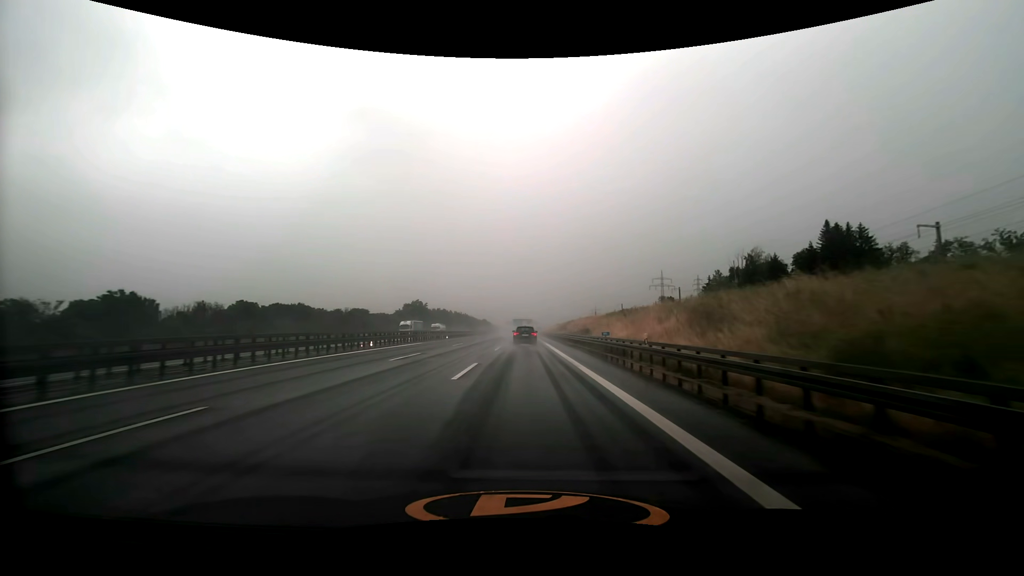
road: motorway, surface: asphalt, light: Day
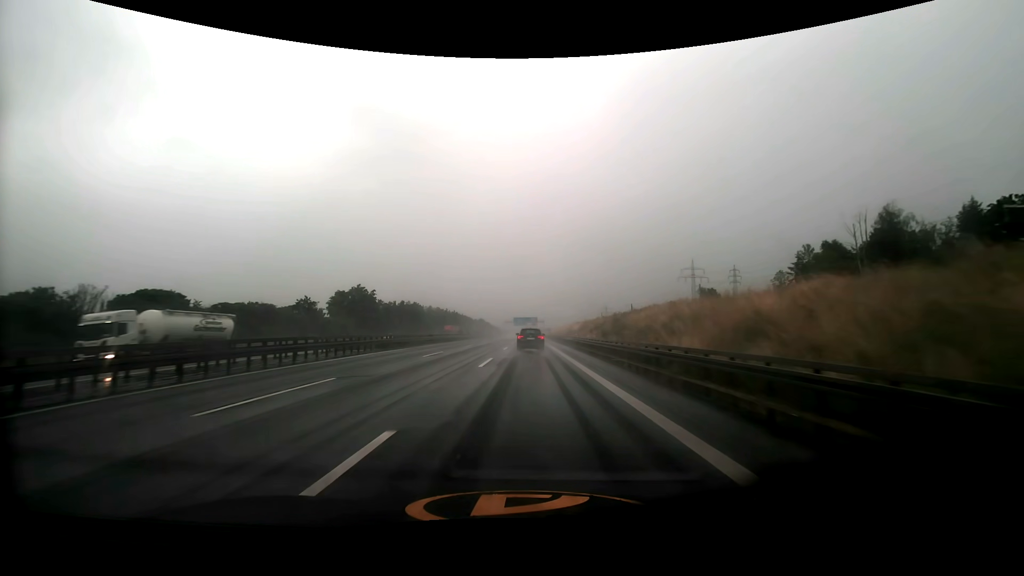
(-0.2, +66.5) m; 0°
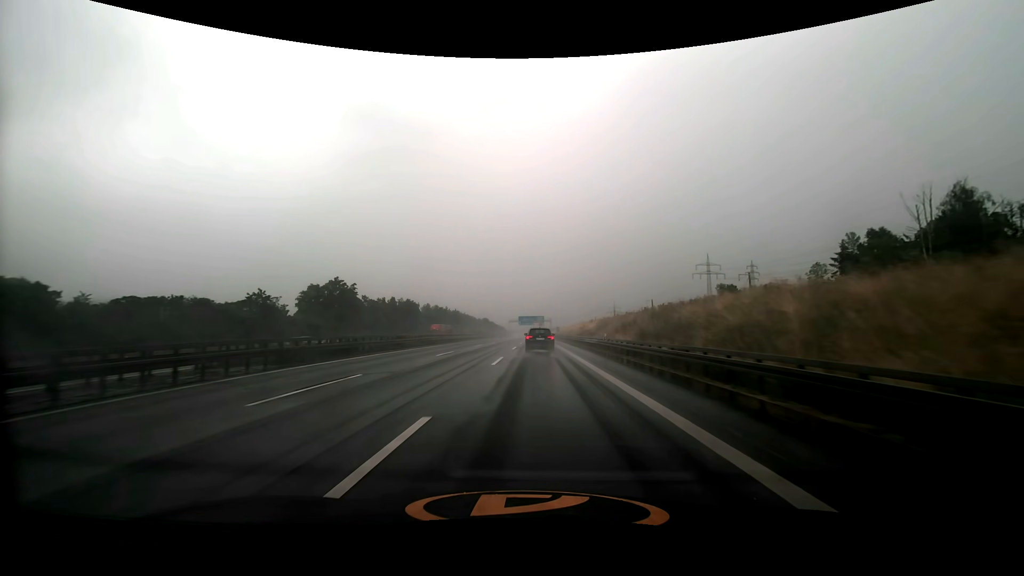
(-0.1, +17.0) m; -1°
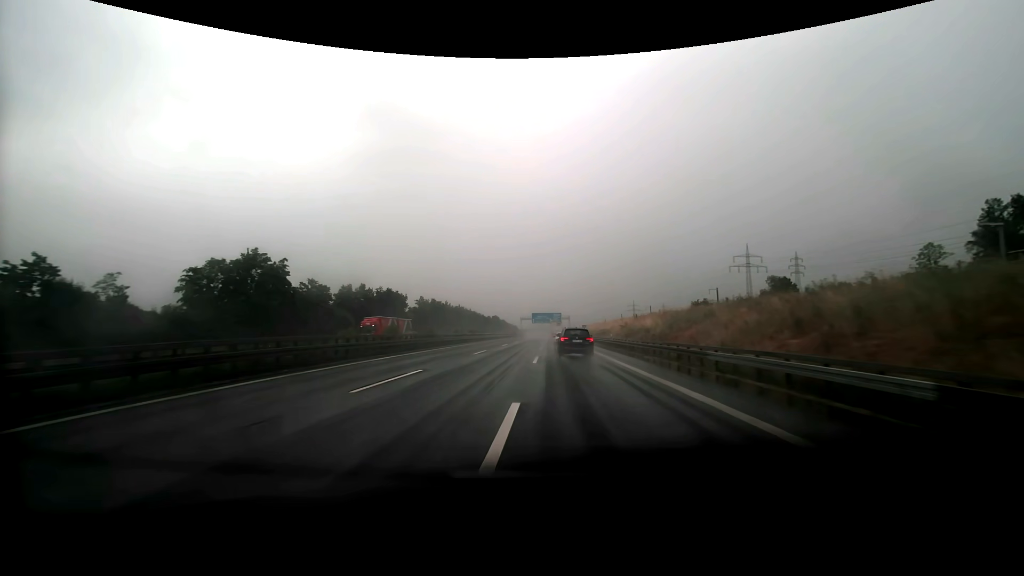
(-0.5, +34.5) m; -2°
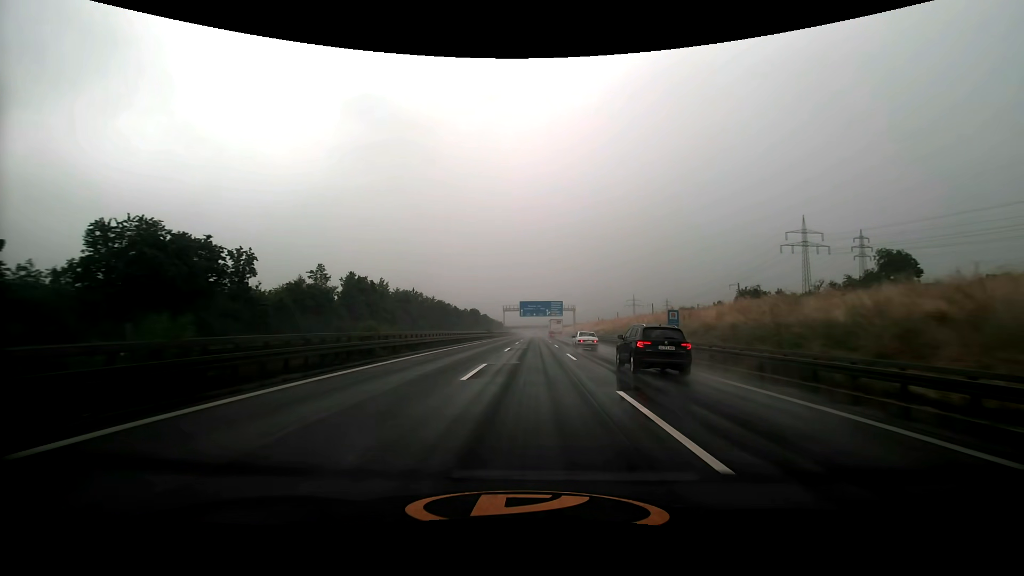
(+0.6, +70.1) m; +1°
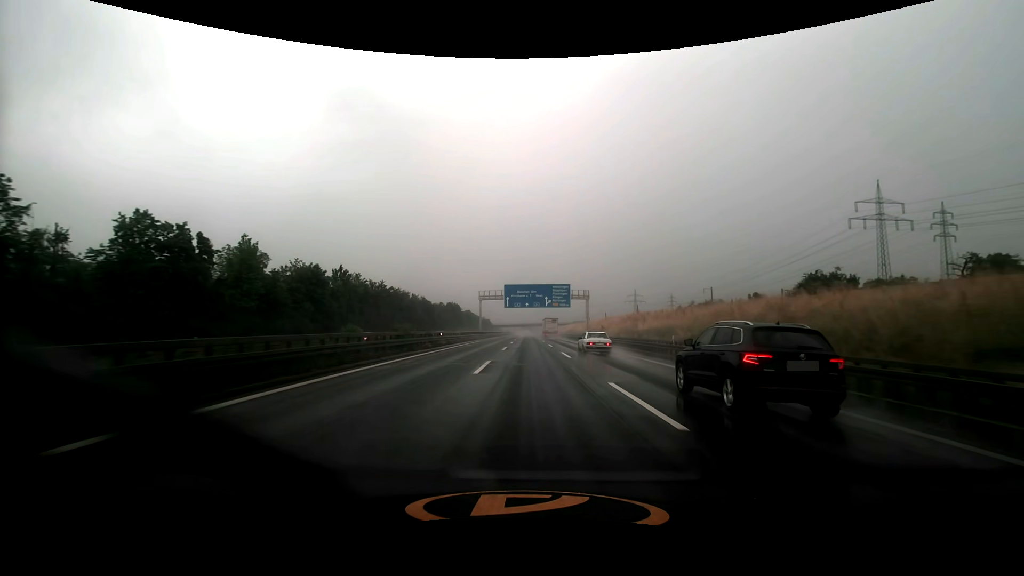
(+0.7, +52.0) m; +1°
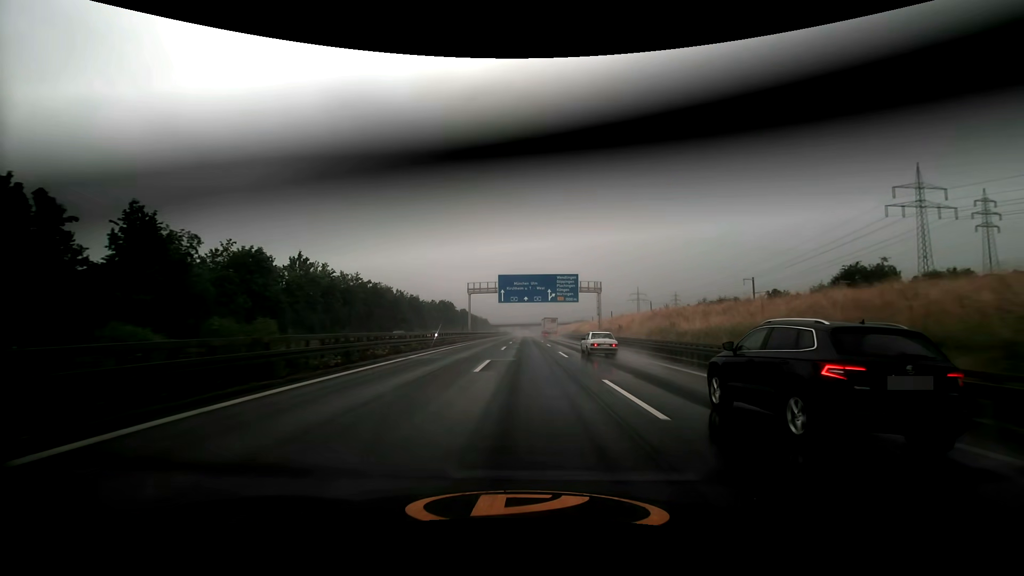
(0.0, +17.3) m; 0°
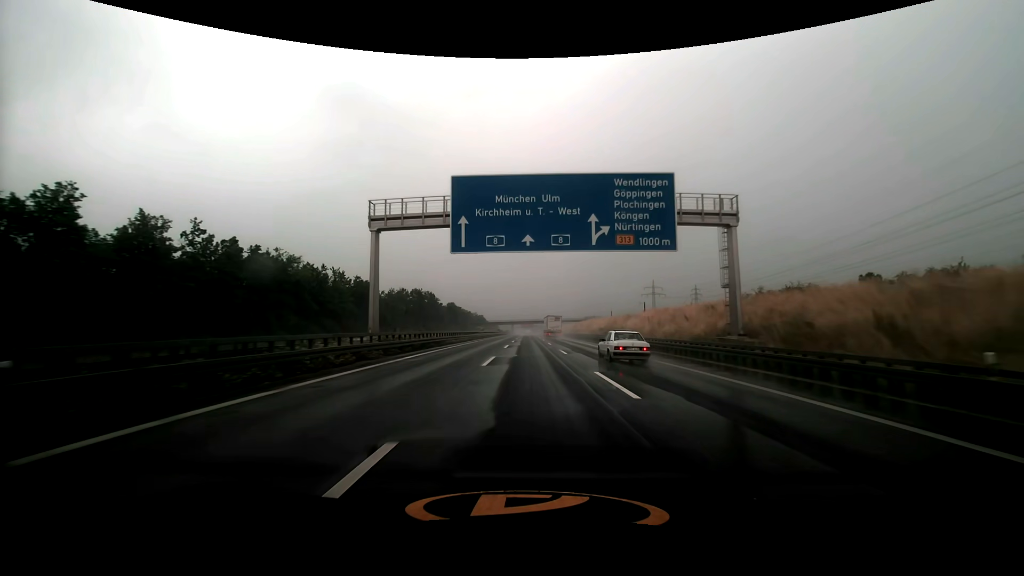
(-0.2, +51.9) m; 0°
(0, +10) (0, +20) (0, +30) (0, +40) (0, +50) (0, +60) (0, +70) (0, +80) (0, +90) (0, +100) m
